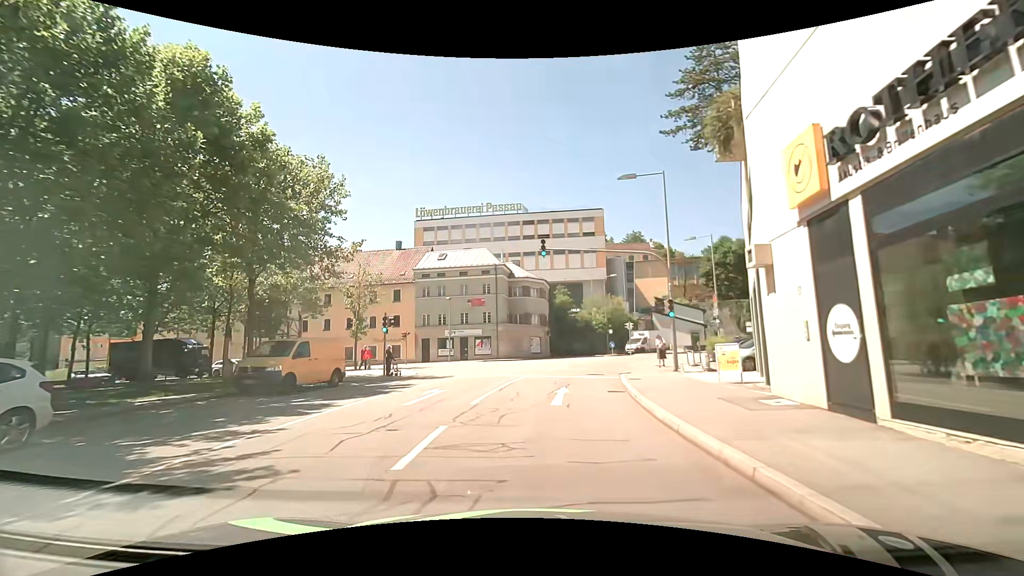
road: residential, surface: asphalt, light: Day
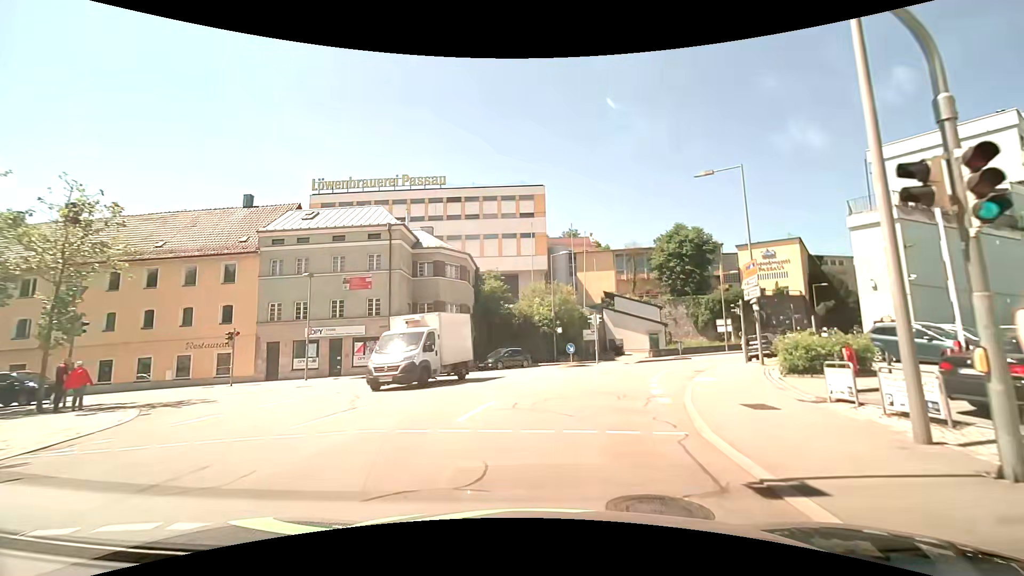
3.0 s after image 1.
(+1.8, +19.1) m; +10°
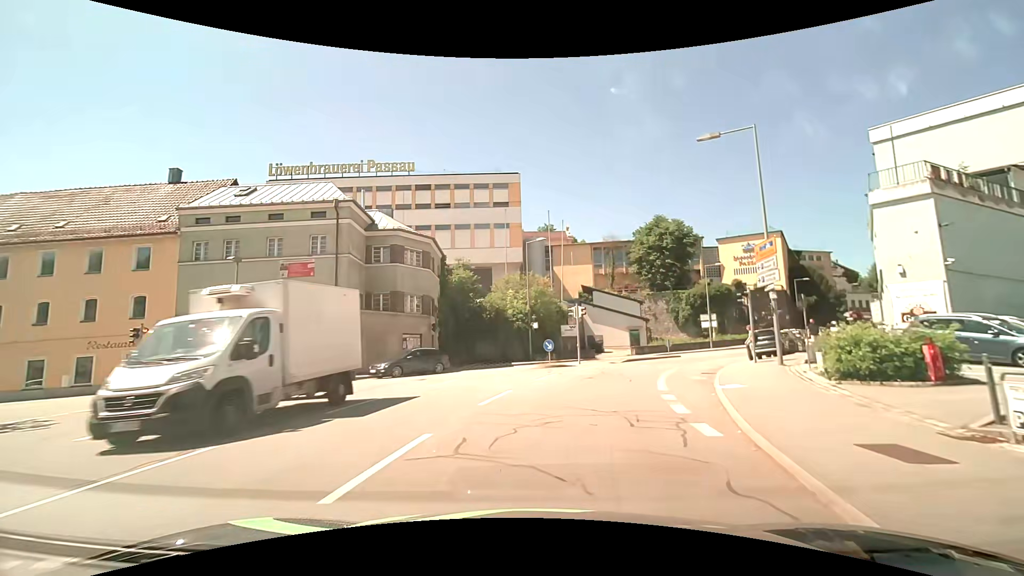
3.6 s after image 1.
(+0.2, +4.8) m; +2°
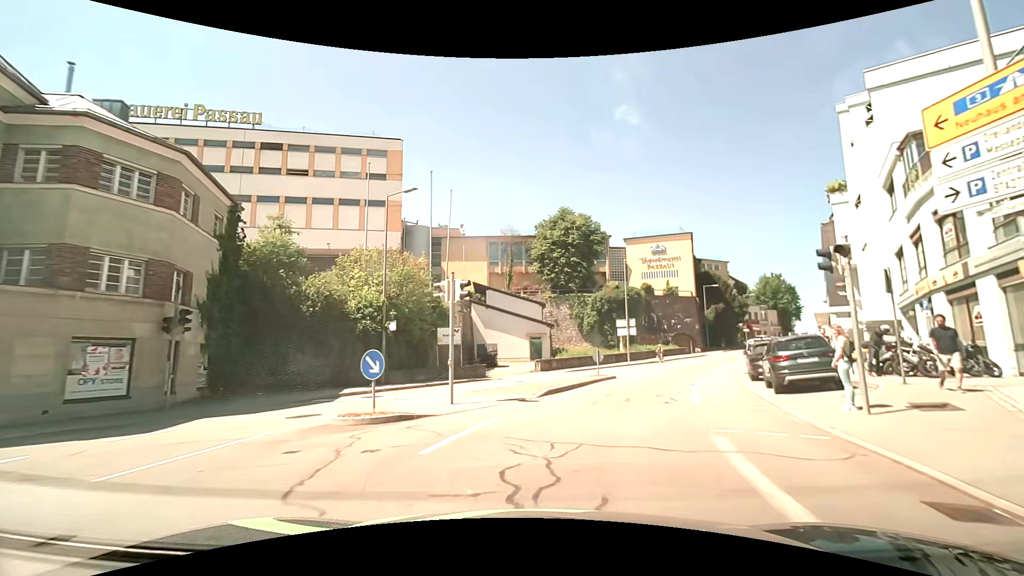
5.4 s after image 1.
(+1.7, +15.2) m; +13°
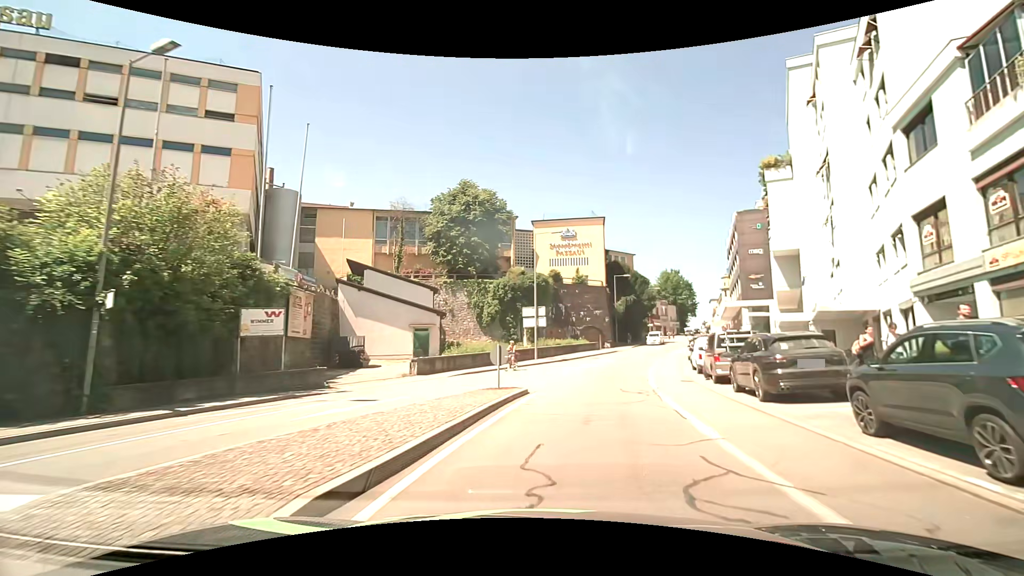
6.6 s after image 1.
(+1.1, +10.8) m; +11°
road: tertiary
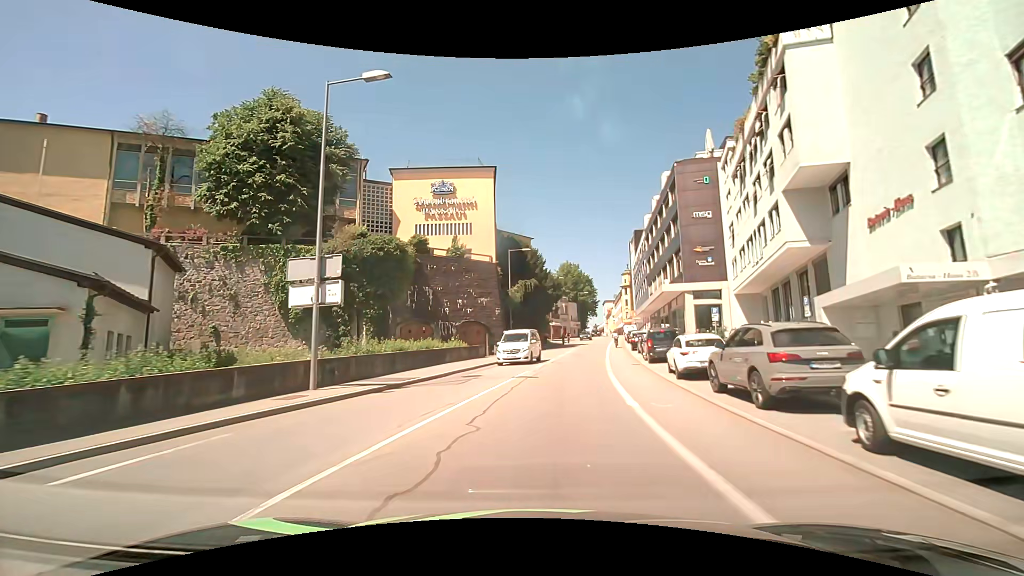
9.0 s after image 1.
(+3.4, +23.4) m; +13°
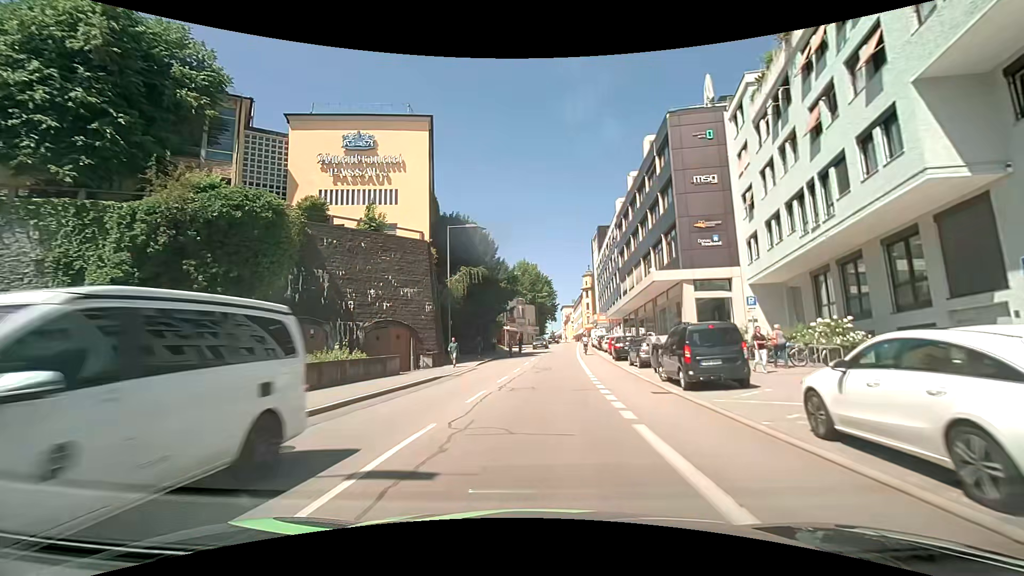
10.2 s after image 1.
(+0.5, +12.9) m; +4°
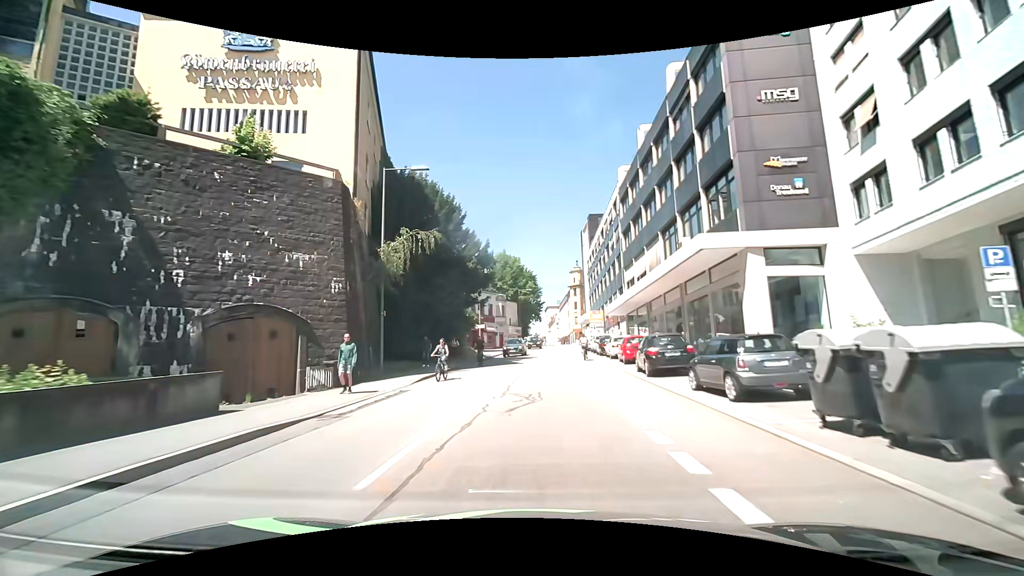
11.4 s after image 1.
(+0.3, +12.8) m; +2°
(0, +10) (0, +20) (+1, +30) (+1, +40) (+2, +50) (+2, +60) (+3, +70) (+4, +80) (+4, +90) (+5, +100) m
